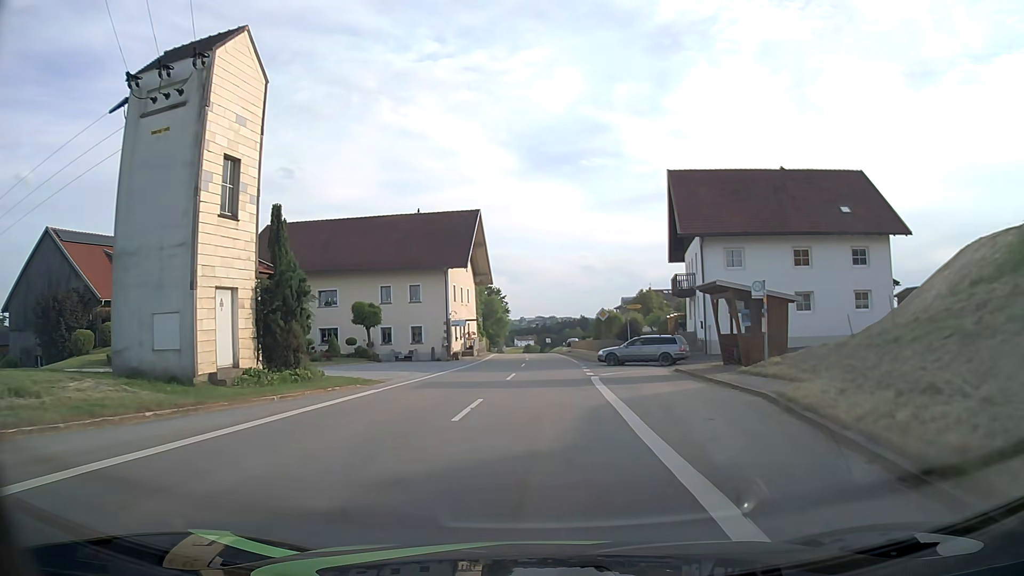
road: tertiary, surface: asphalt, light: Day
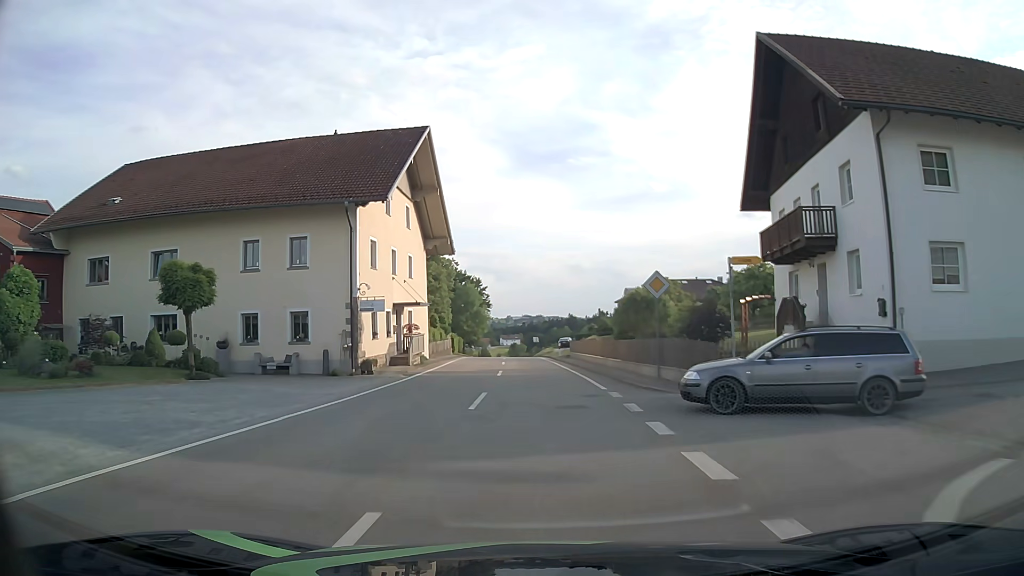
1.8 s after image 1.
(+0.3, +22.0) m; +1°
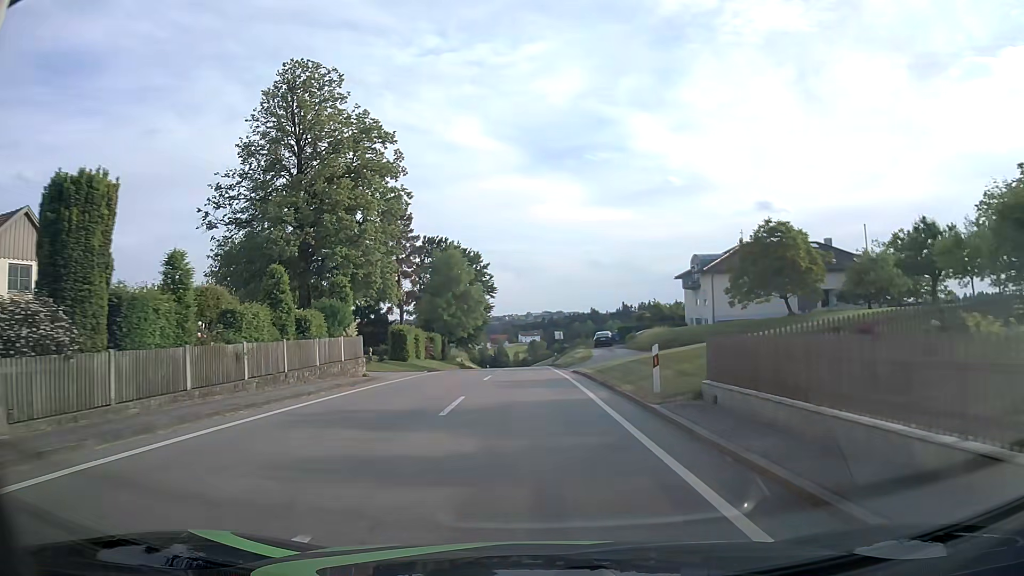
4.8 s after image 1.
(-0.3, +36.7) m; -2°
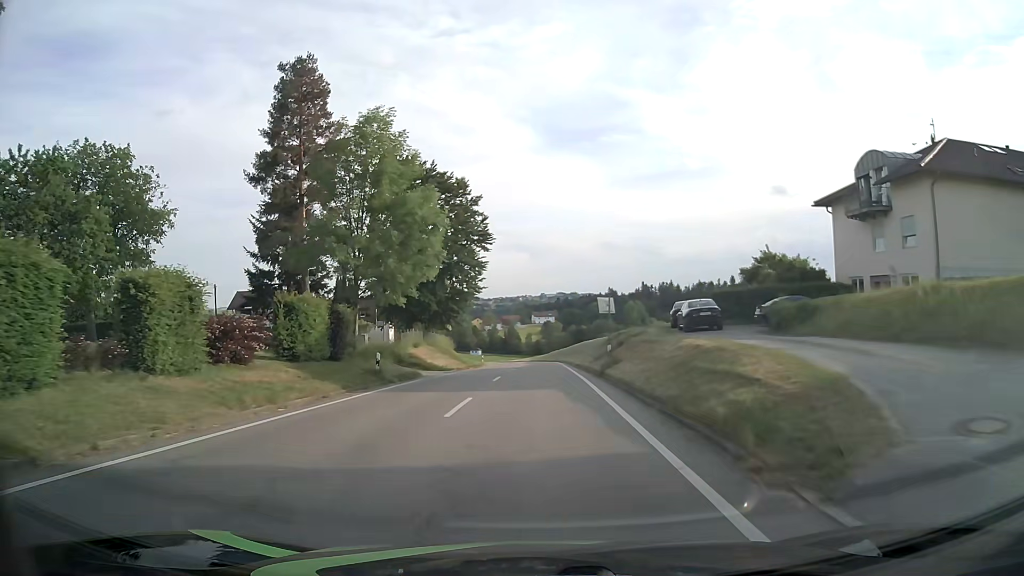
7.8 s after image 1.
(-0.2, +35.9) m; -1°
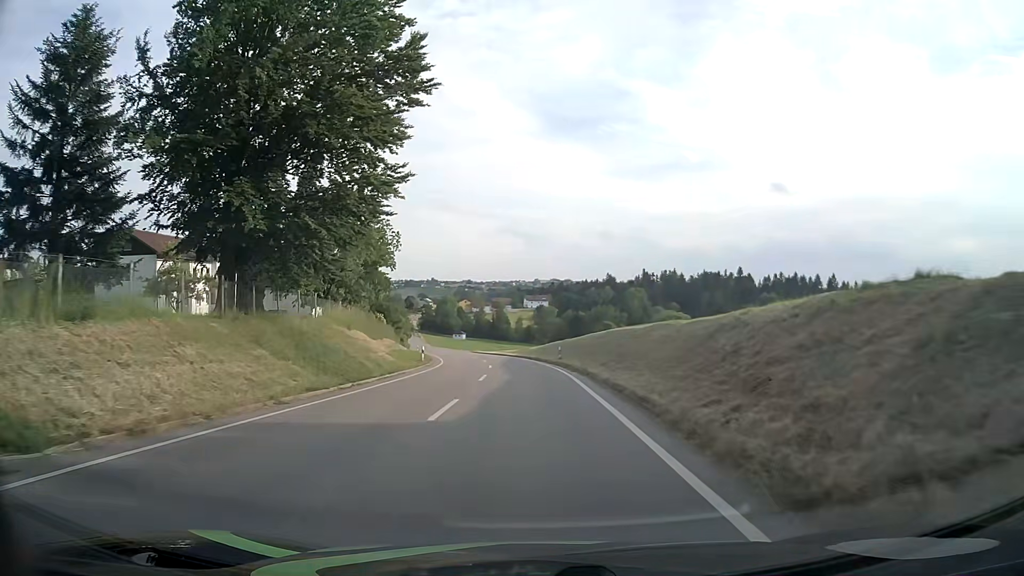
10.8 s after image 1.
(+0.4, +36.4) m; +1°
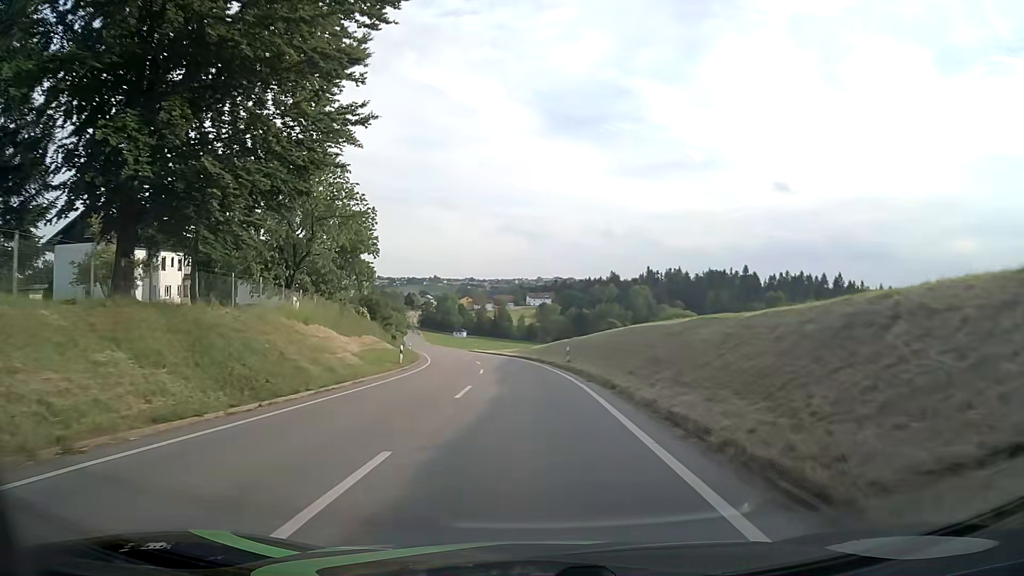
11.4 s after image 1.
(0.0, +7.5) m; 0°
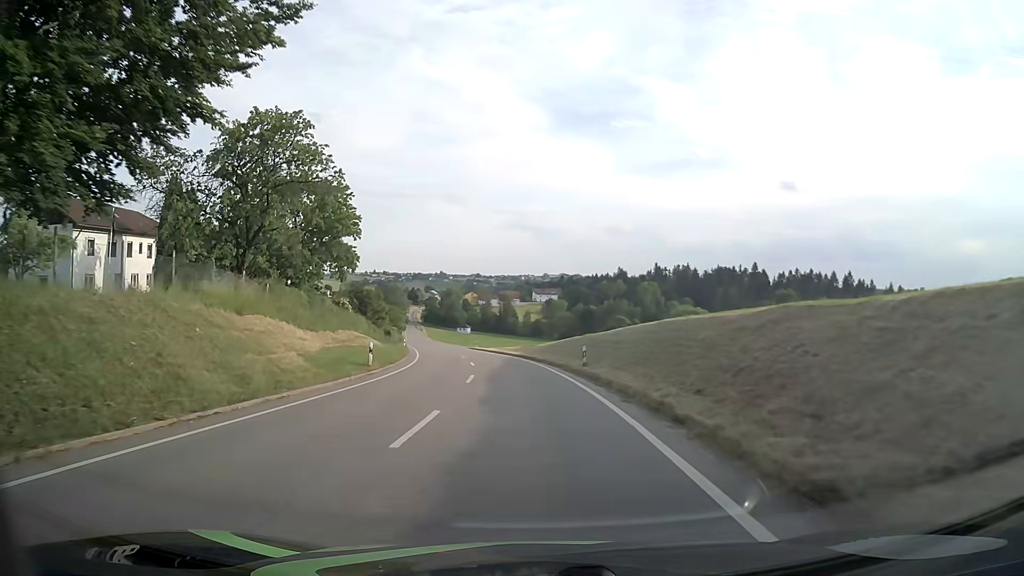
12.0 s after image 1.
(0.0, +7.6) m; 0°
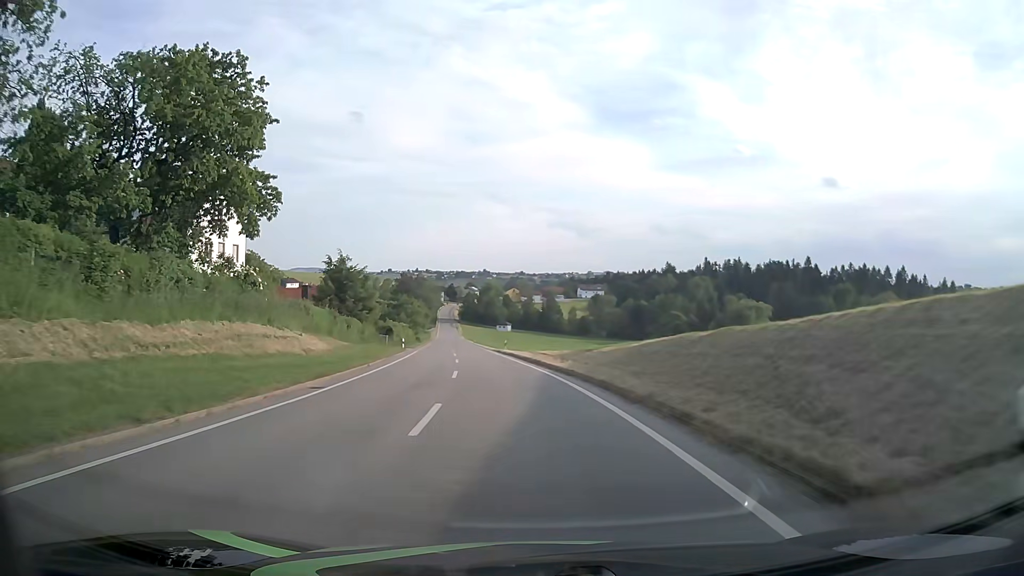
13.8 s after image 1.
(-0.7, +23.3) m; -4°
(0, +10) (-1, +20) (-2, +30) (-3, +40) (-4, +50) (-6, +60) (-7, +70) (-8, +79) (-10, +89) (-11, +99) m
